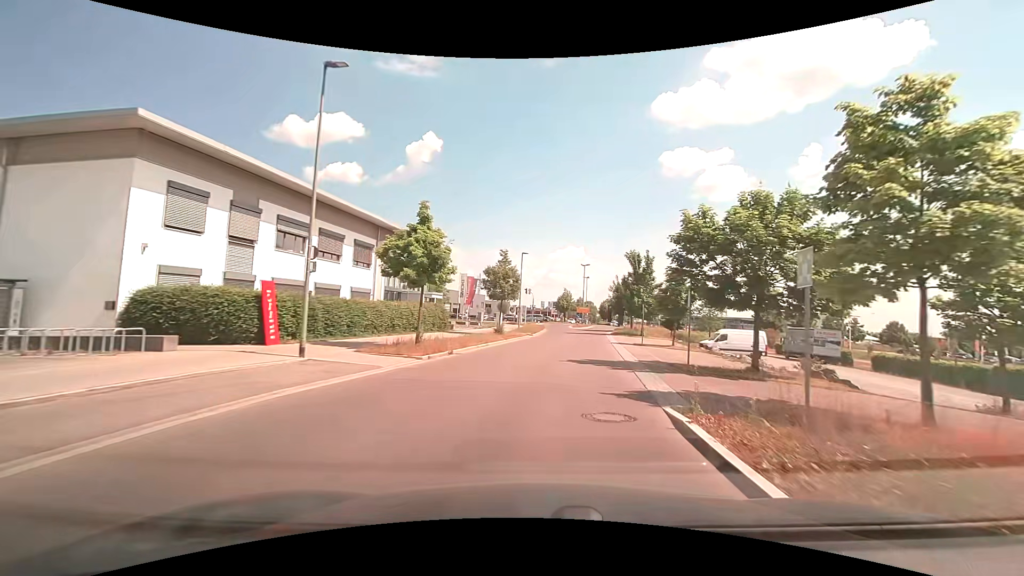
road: unclassified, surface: asphalt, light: Day
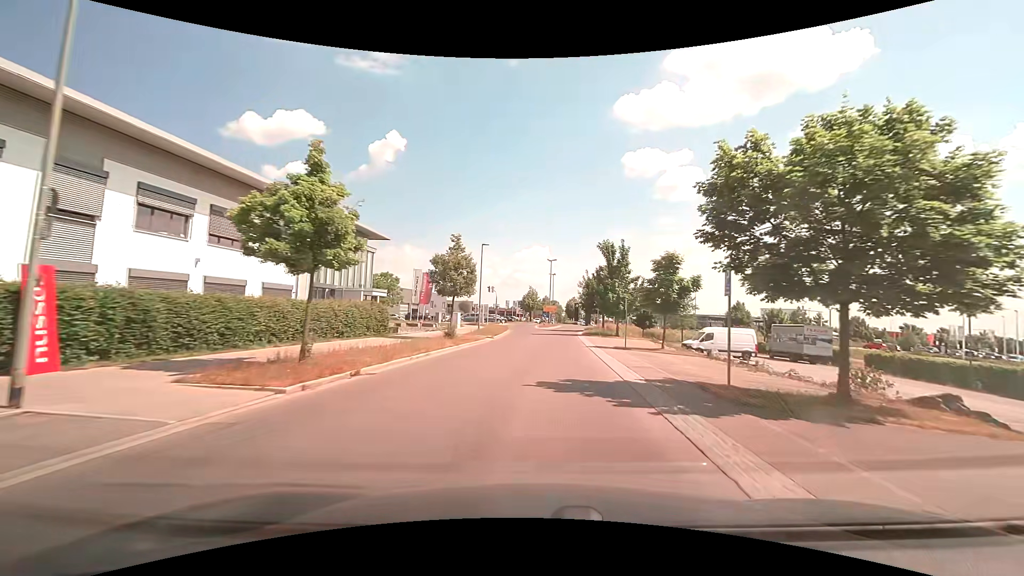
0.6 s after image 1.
(+0.3, +6.7) m; +4°
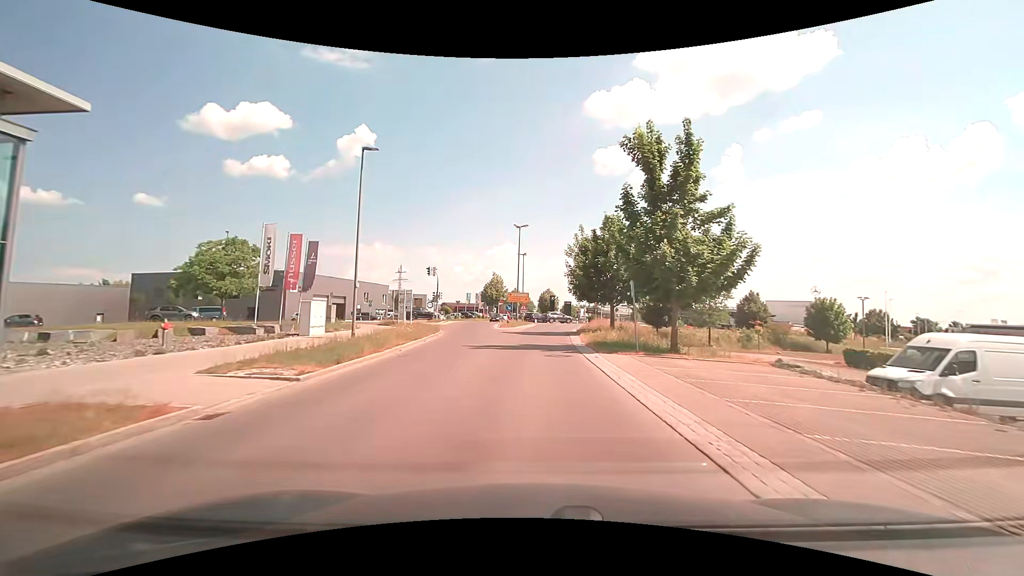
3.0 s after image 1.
(+1.3, +27.8) m; +4°
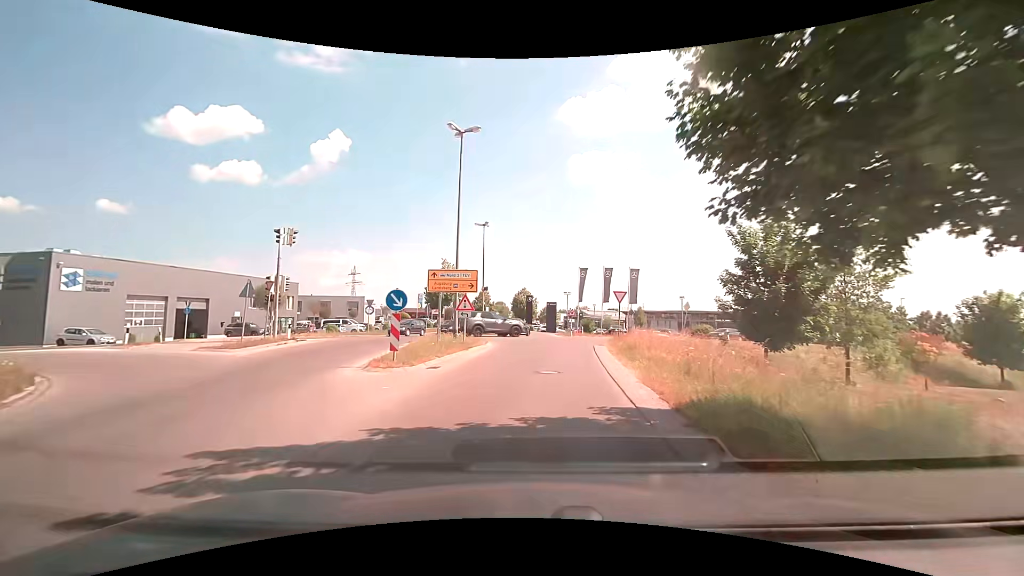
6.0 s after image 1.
(+0.7, +29.9) m; +3°
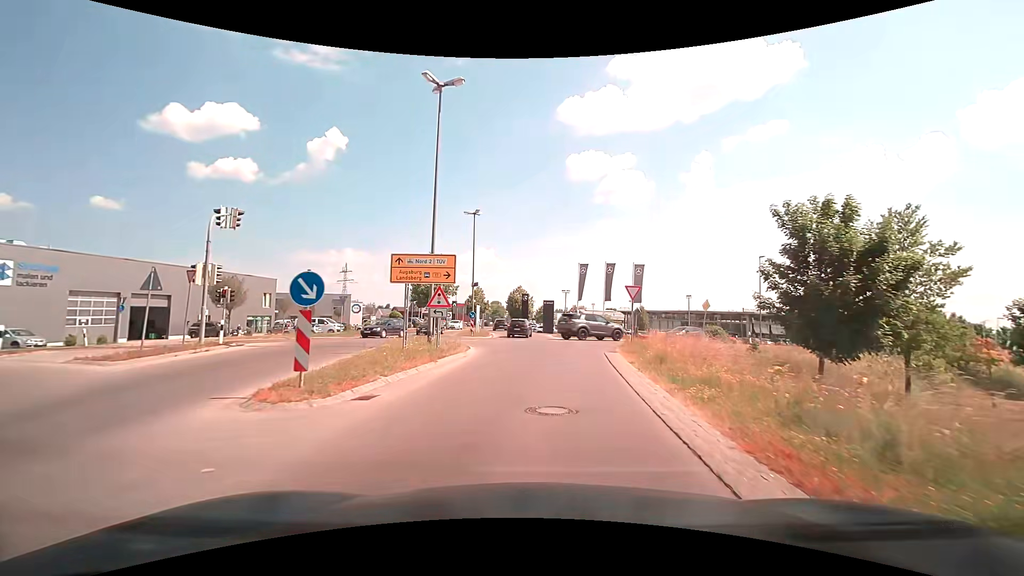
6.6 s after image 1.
(0.0, +5.0) m; 0°
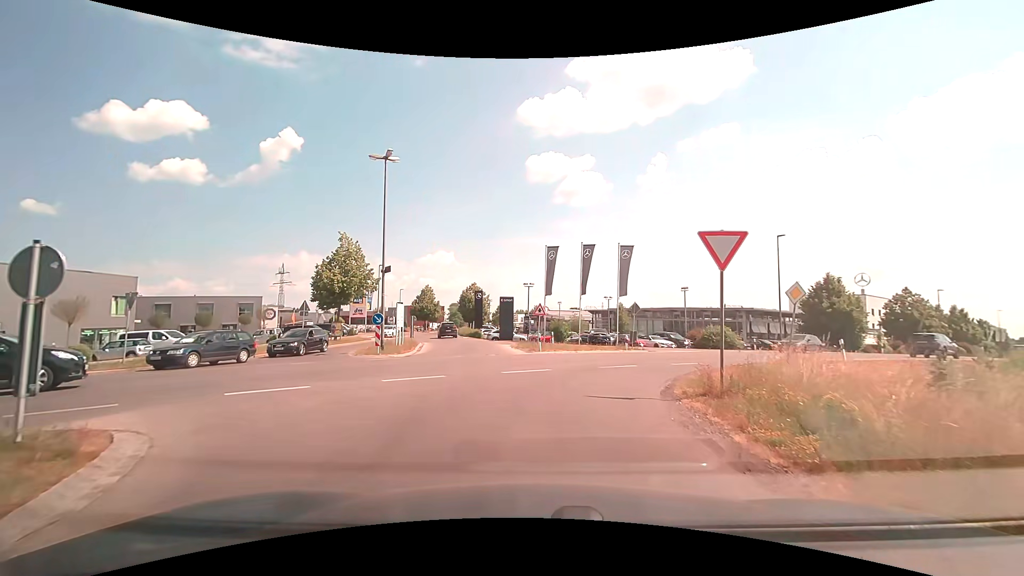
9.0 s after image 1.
(+0.6, +15.5) m; +5°
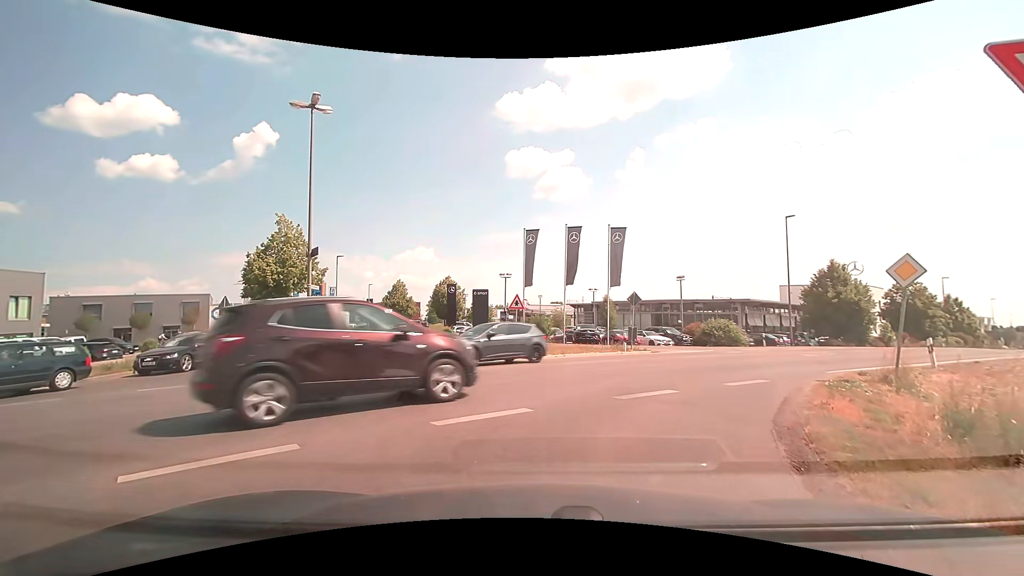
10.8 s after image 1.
(+0.1, +5.9) m; +2°
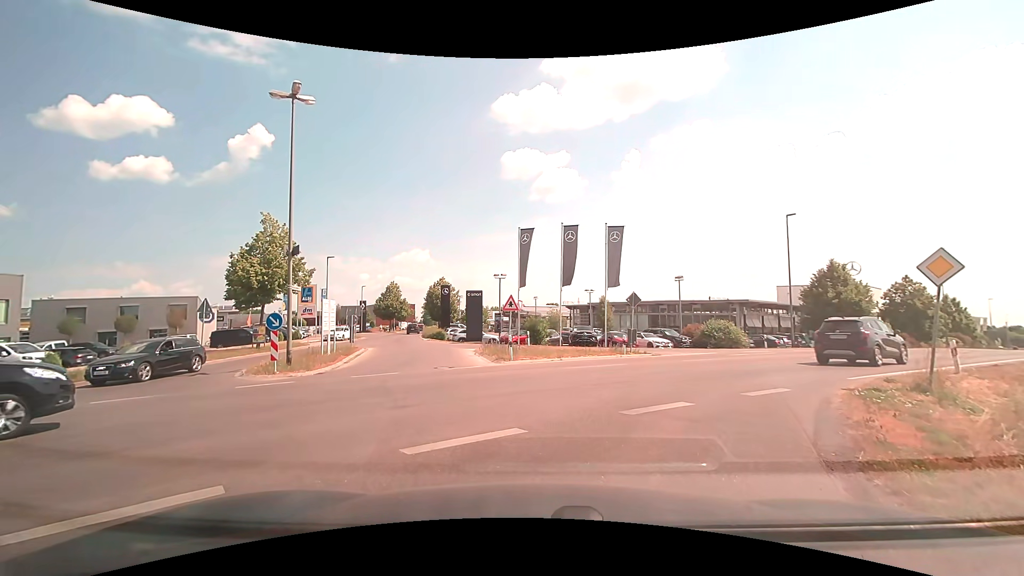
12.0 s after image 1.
(0.0, +1.0) m; +1°
(+2, +10) (+8, +18) (+15, +25) (+23, +31) (+30, +38) (+38, +44) (+45, +51) (+52, +58) (+60, +65) (+67, +71) m
